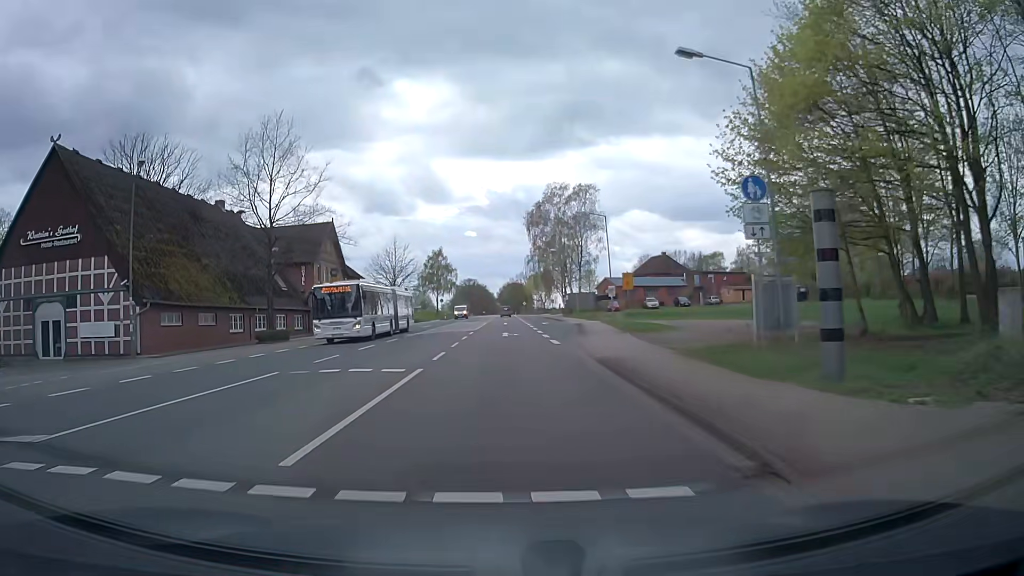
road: primary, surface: asphalt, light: Day
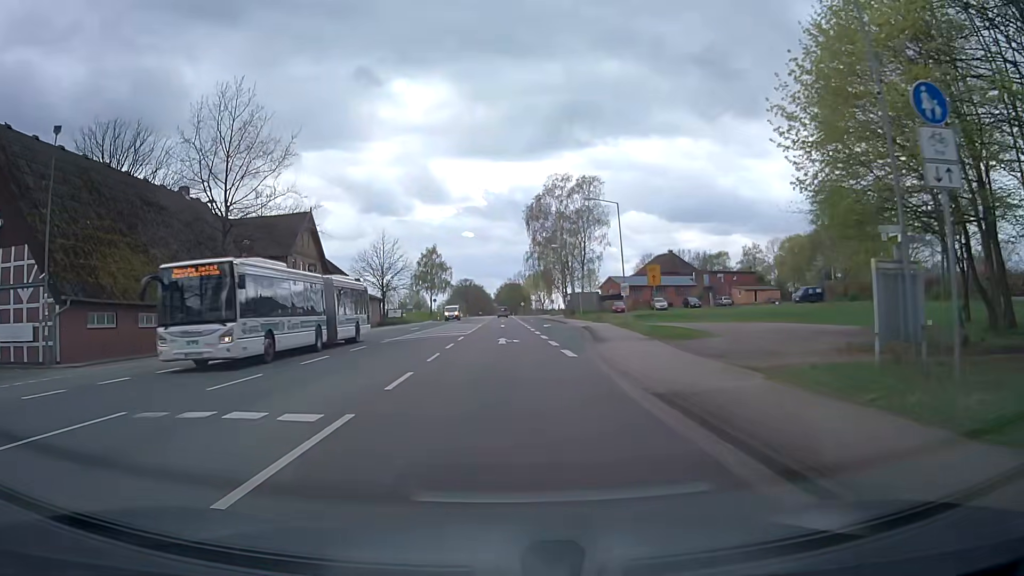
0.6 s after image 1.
(+0.1, +7.0) m; +1°
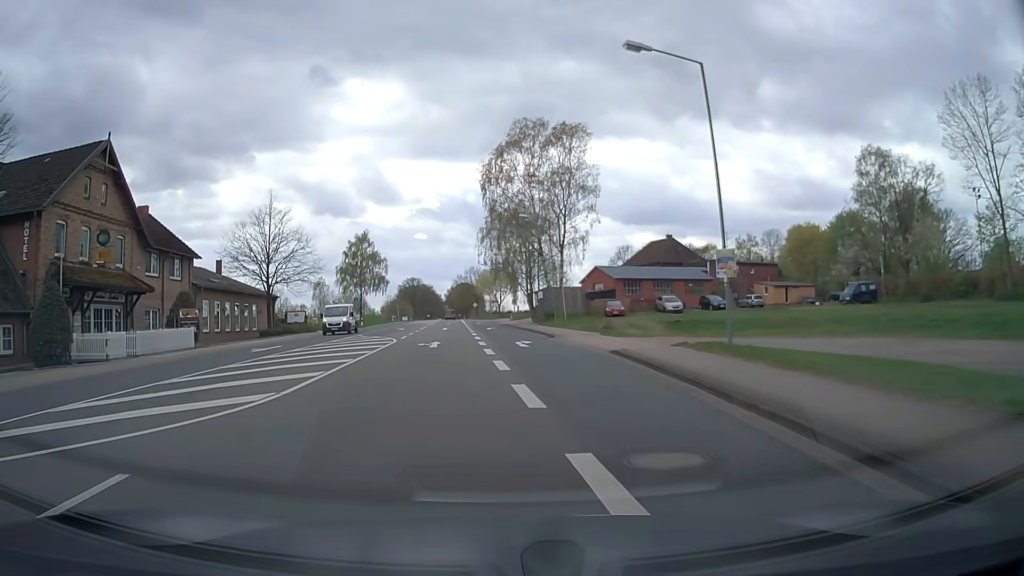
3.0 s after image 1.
(+0.7, +28.2) m; +4°
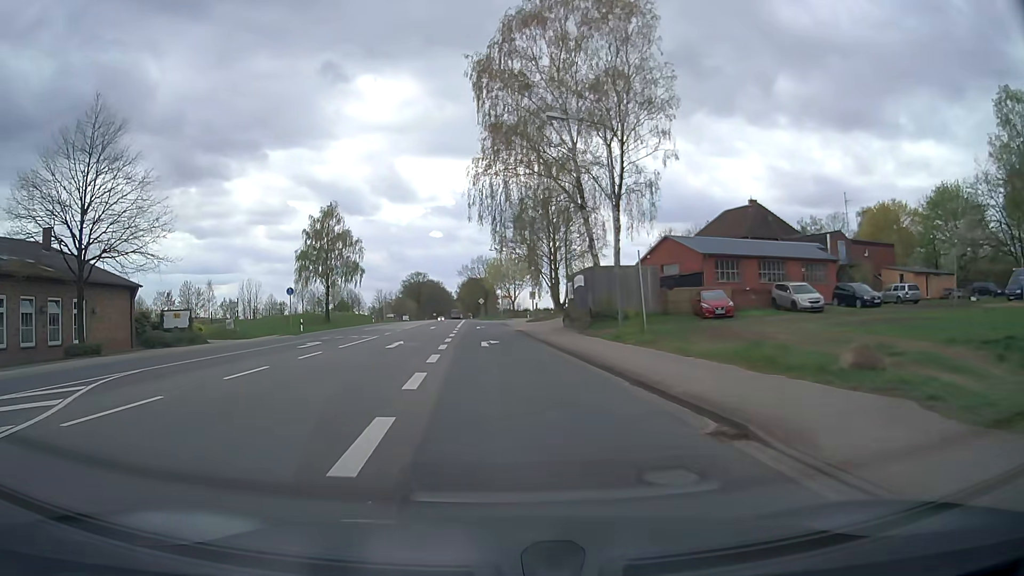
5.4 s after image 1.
(+0.4, +28.3) m; -1°
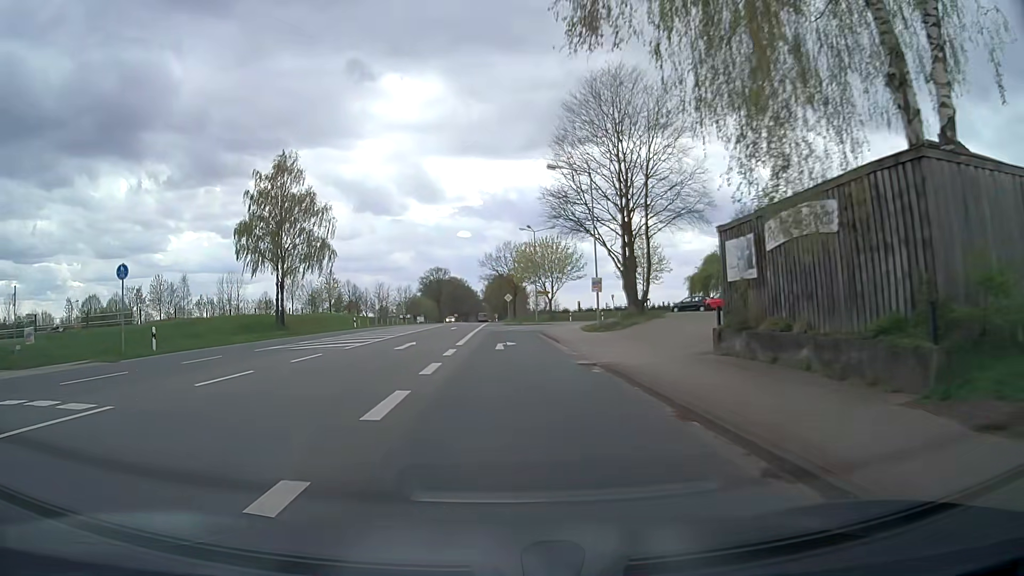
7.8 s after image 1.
(-0.7, +27.5) m; -2°
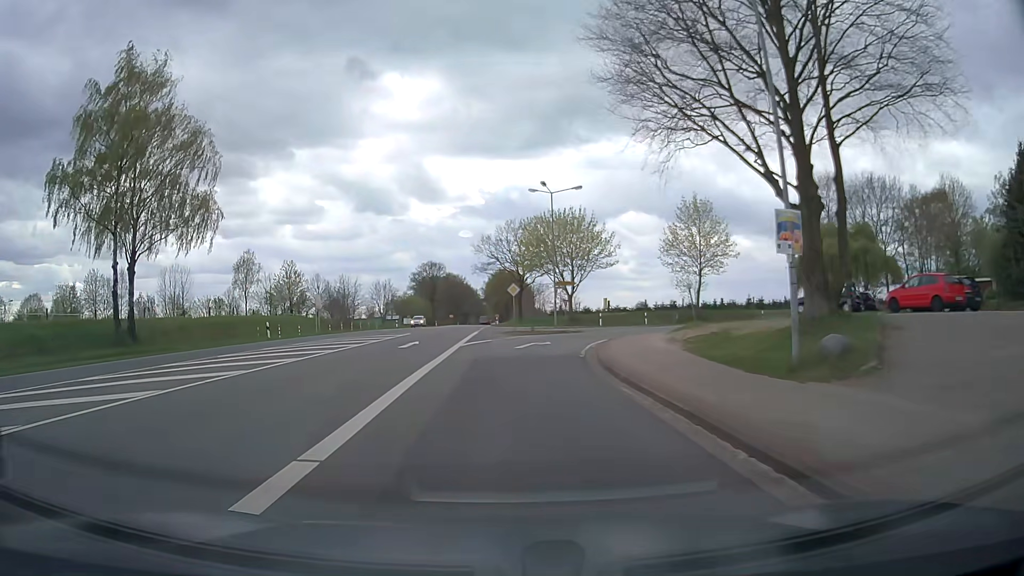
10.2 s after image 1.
(-0.2, +25.0) m; 0°
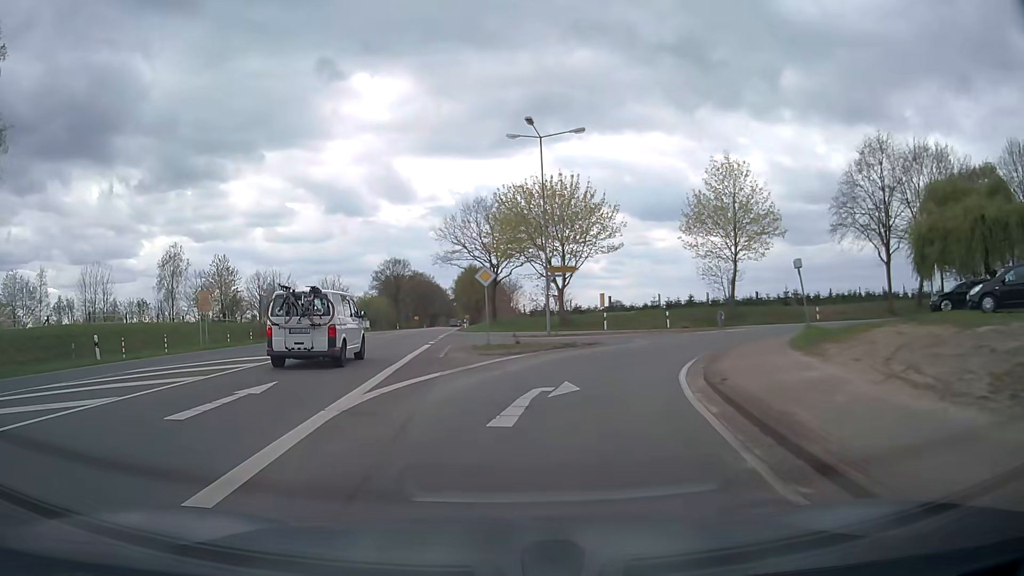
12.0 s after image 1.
(+0.1, +16.5) m; +2°
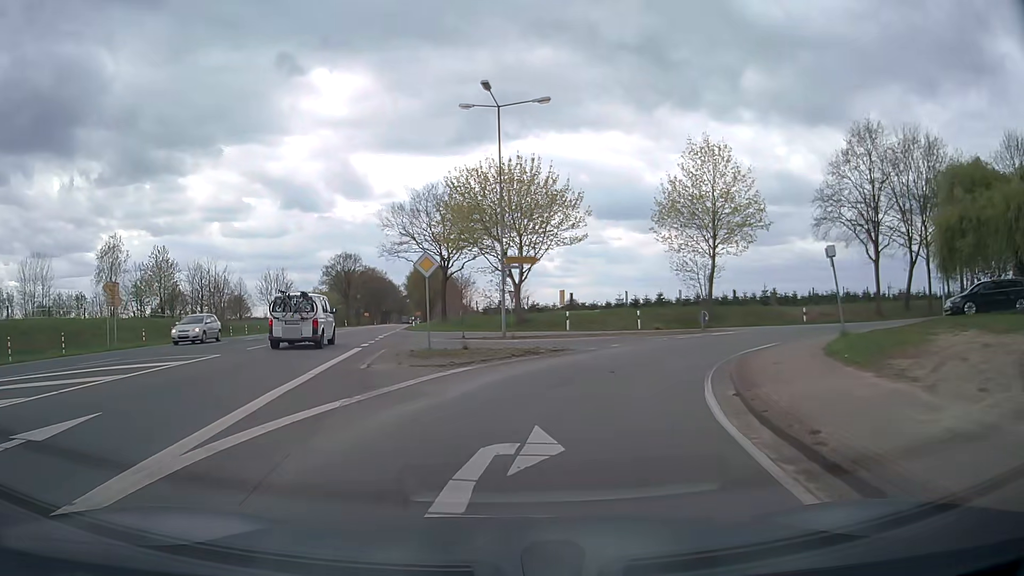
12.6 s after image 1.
(+0.2, +5.0) m; +3°
(+1, +10) (+4, +19) (+10, +27) (+19, +33) (+28, +37) (+36, +42) (+45, +47) (+54, +51) (+63, +56) (+72, +60) m
